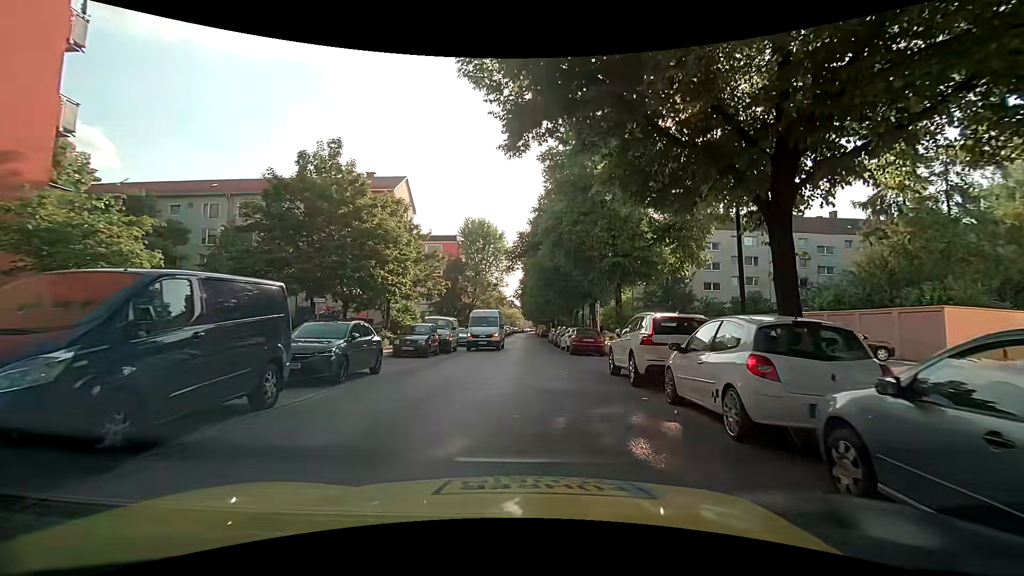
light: Day
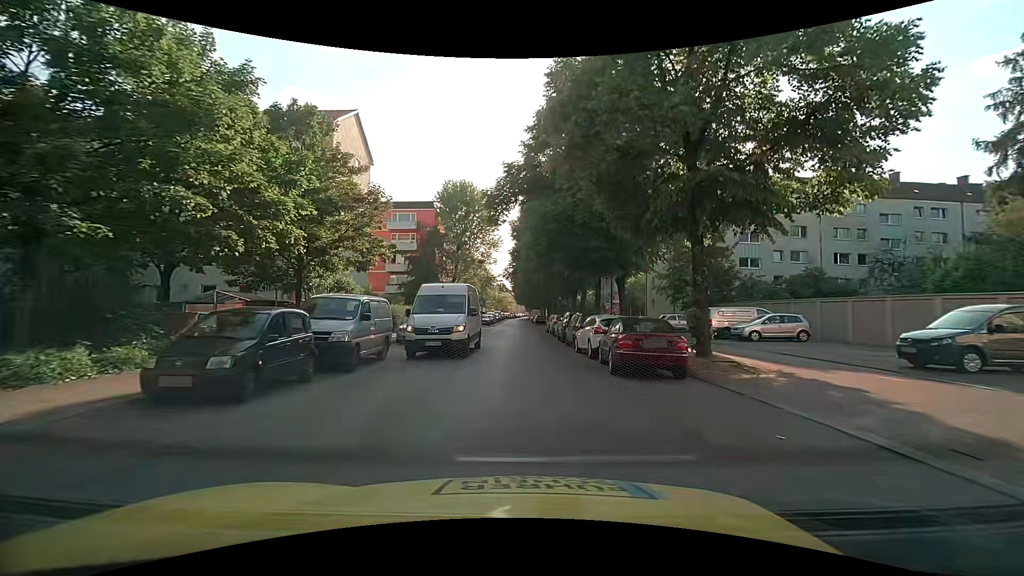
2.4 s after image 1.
(+0.4, +14.0) m; +2°
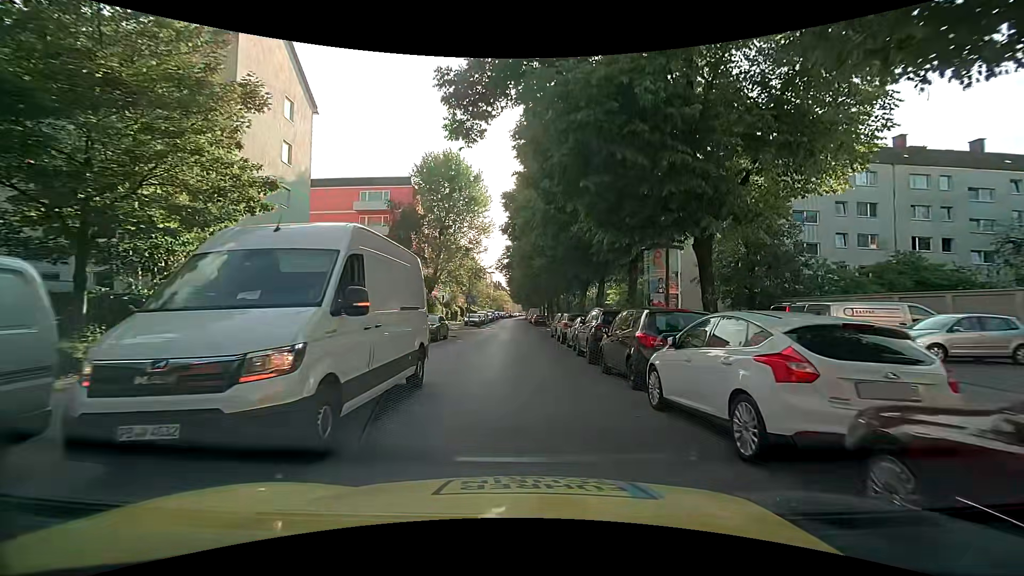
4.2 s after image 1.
(-0.1, +11.7) m; 0°
(0, +10) (0, +20) (0, +30) (-1, +40) (-1, +50) (-1, +60) (-1, +70) (-1, +80) (-1, +90) (-1, +100) m
